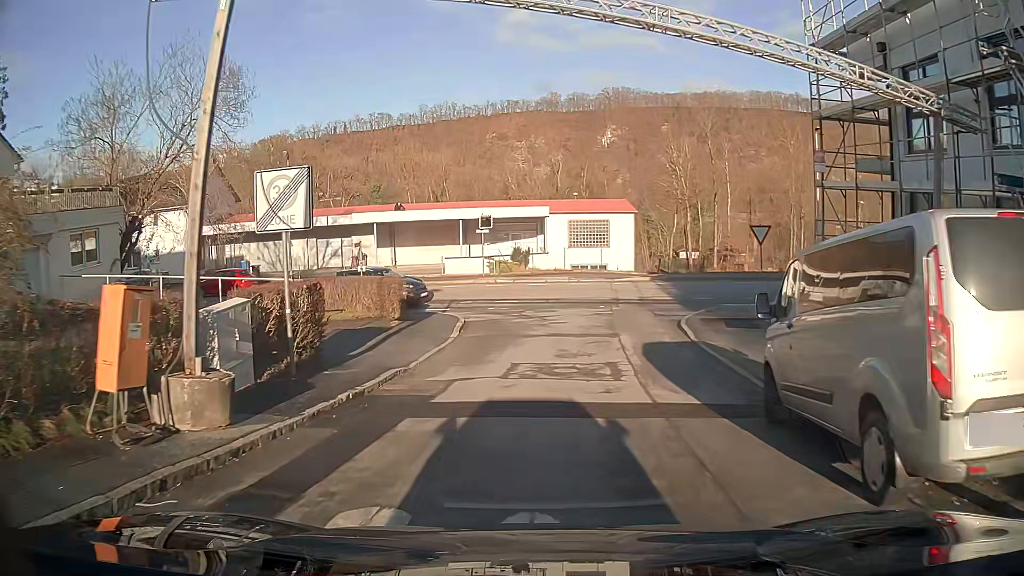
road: residential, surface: asphalt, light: Day
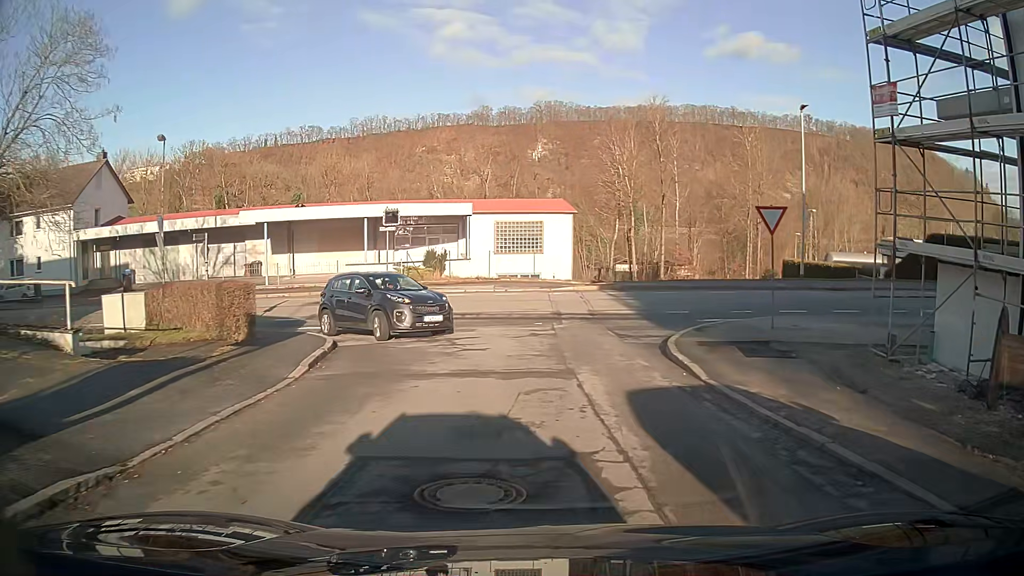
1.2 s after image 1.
(+0.4, +7.5) m; +7°
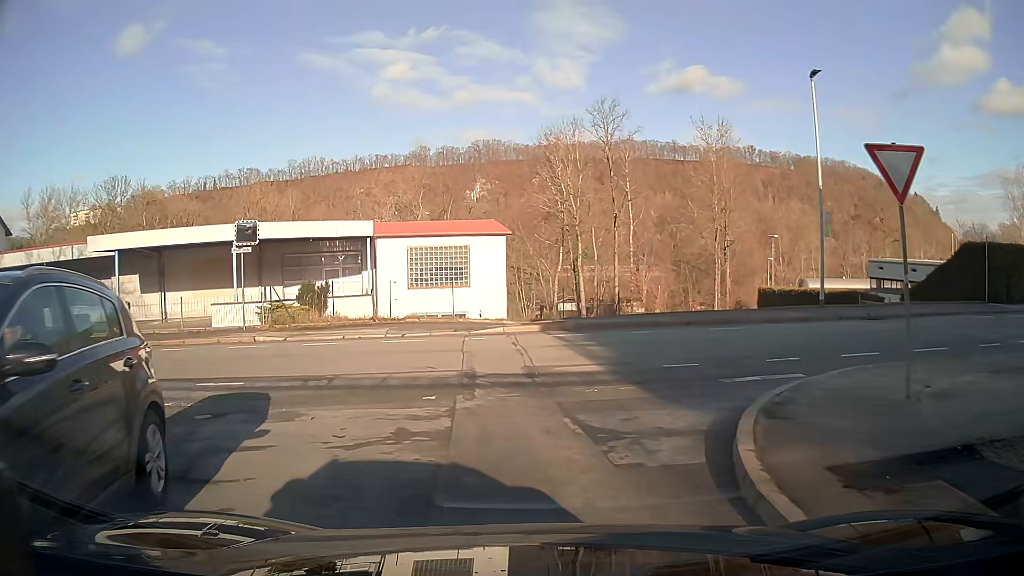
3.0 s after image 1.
(+0.4, +9.0) m; +2°
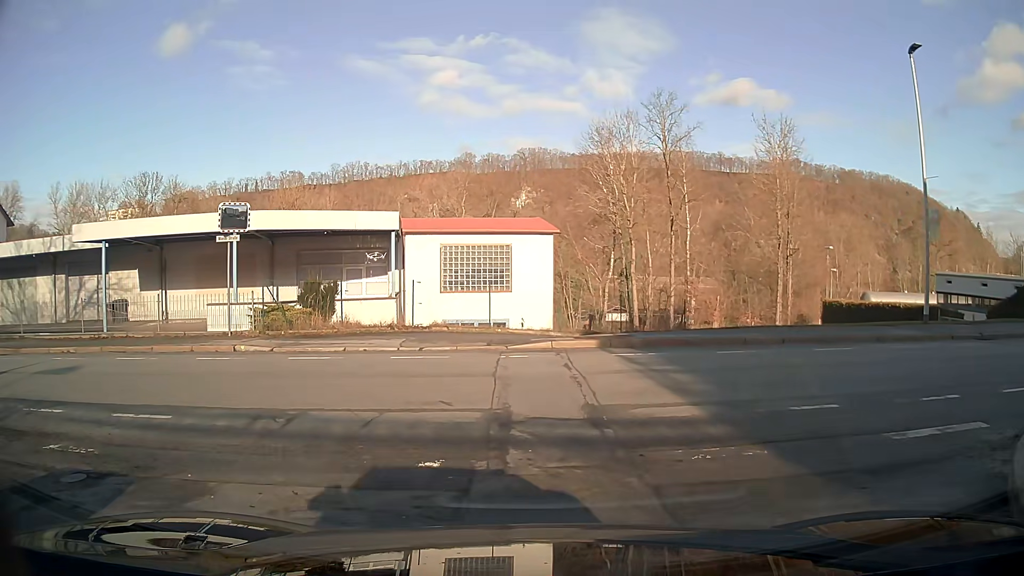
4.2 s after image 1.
(-0.1, +4.1) m; -3°
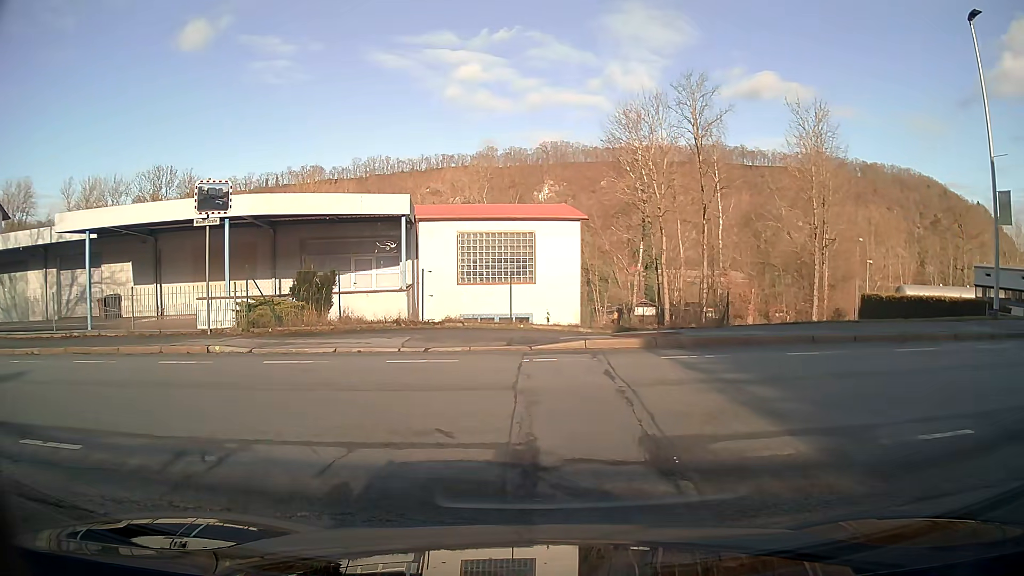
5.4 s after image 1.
(0.0, +2.4) m; -2°
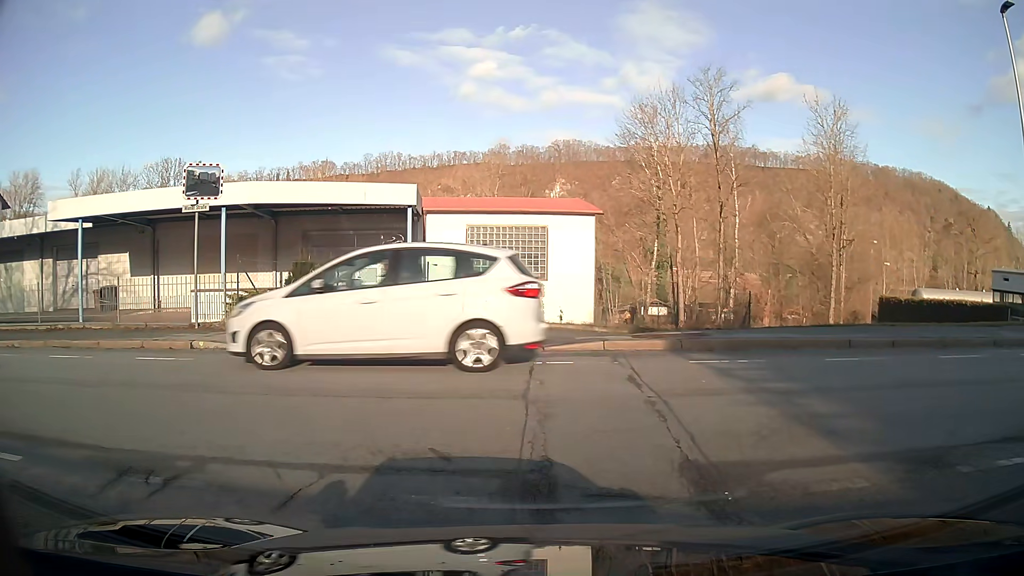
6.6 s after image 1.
(0.0, +1.0) m; 0°
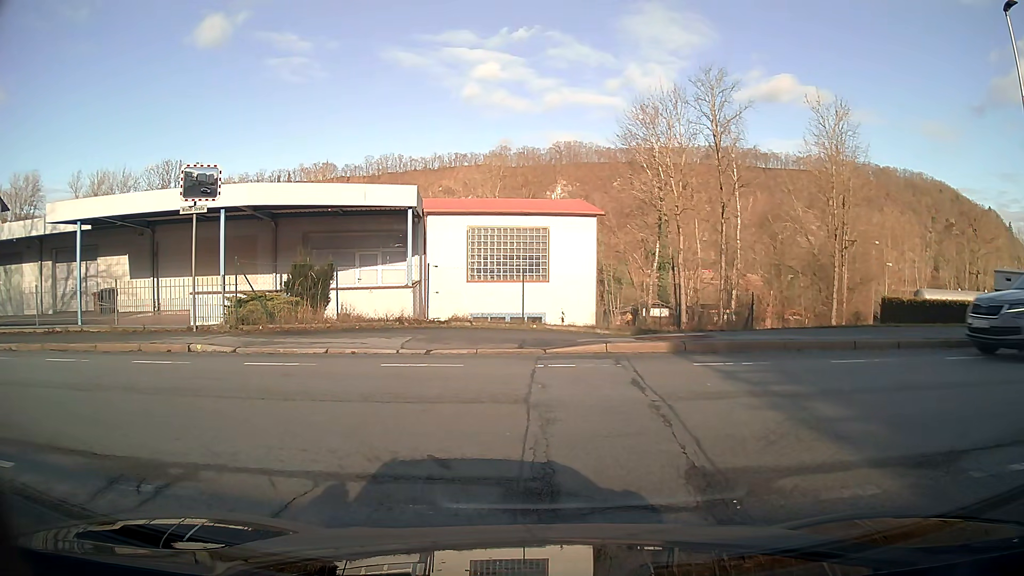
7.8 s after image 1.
(0.0, +0.2) m; 0°
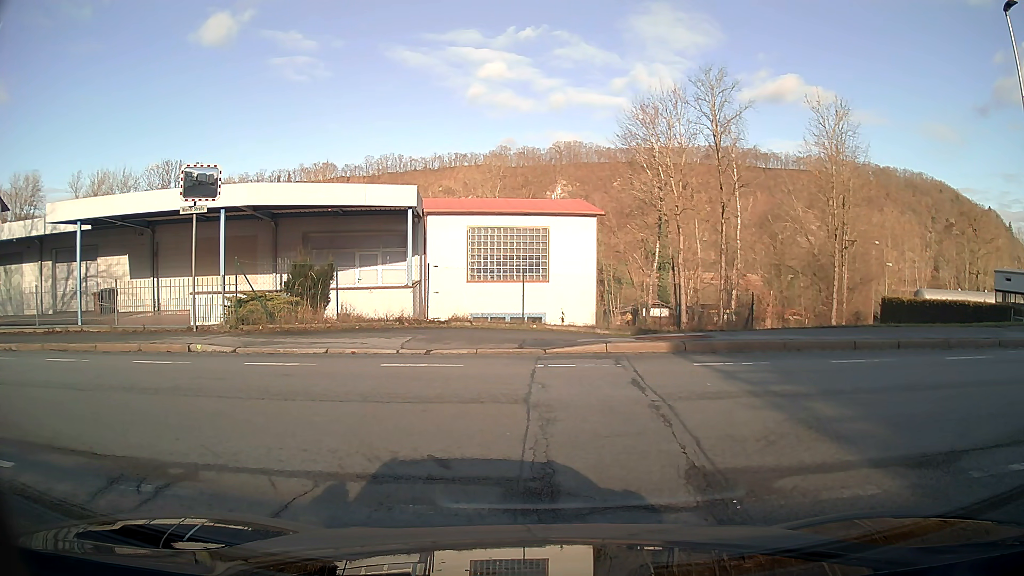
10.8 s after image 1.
(0.0, 0.0) m; 0°
